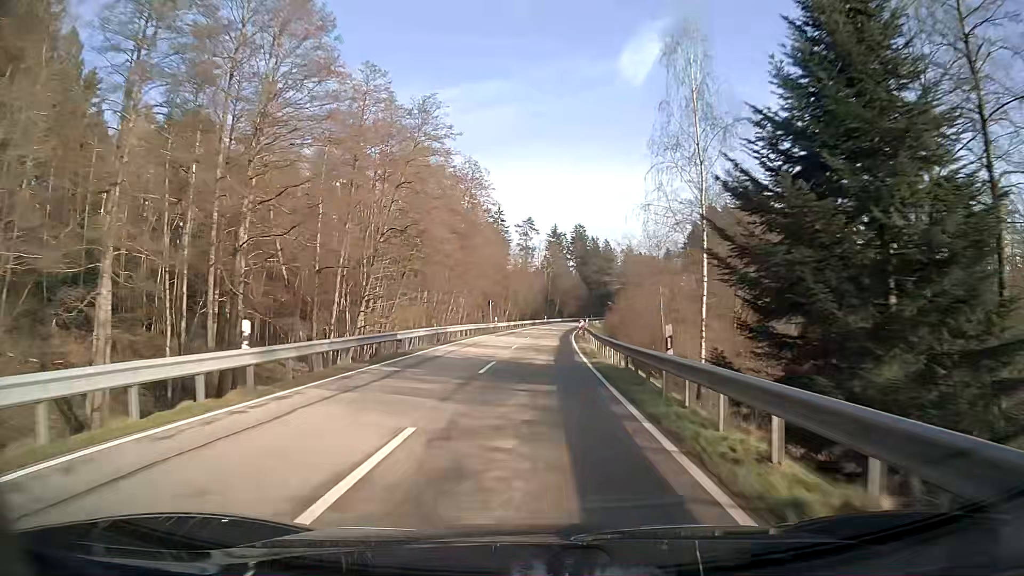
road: secondary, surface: asphalt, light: Day
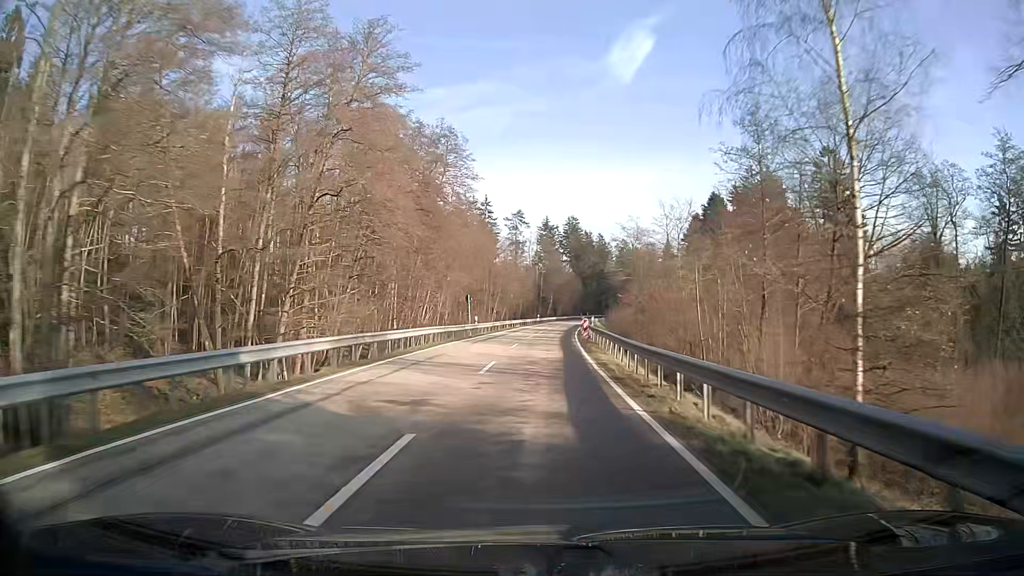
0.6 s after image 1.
(+0.1, +13.0) m; +1°
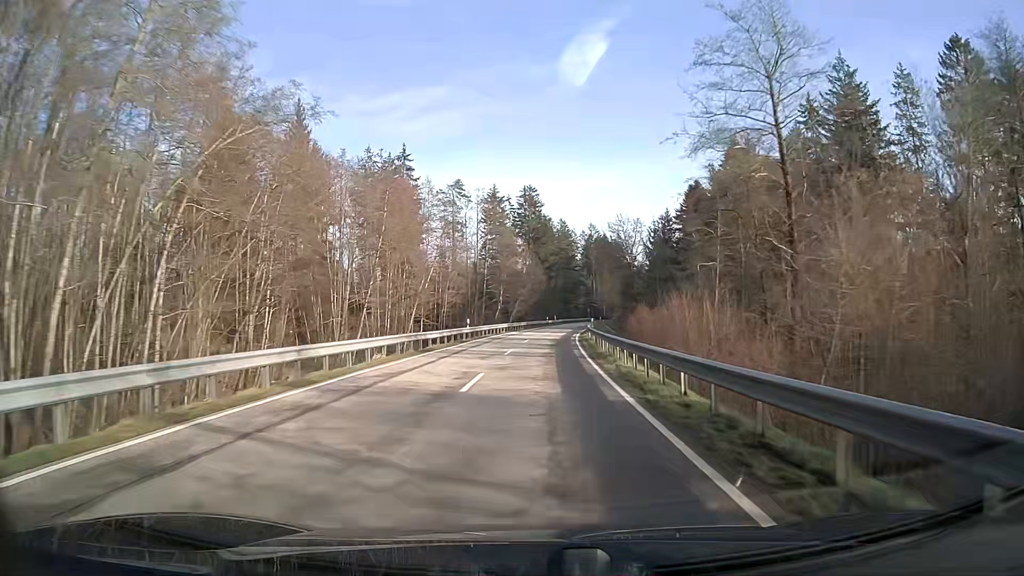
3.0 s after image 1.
(+1.7, +52.8) m; +4°
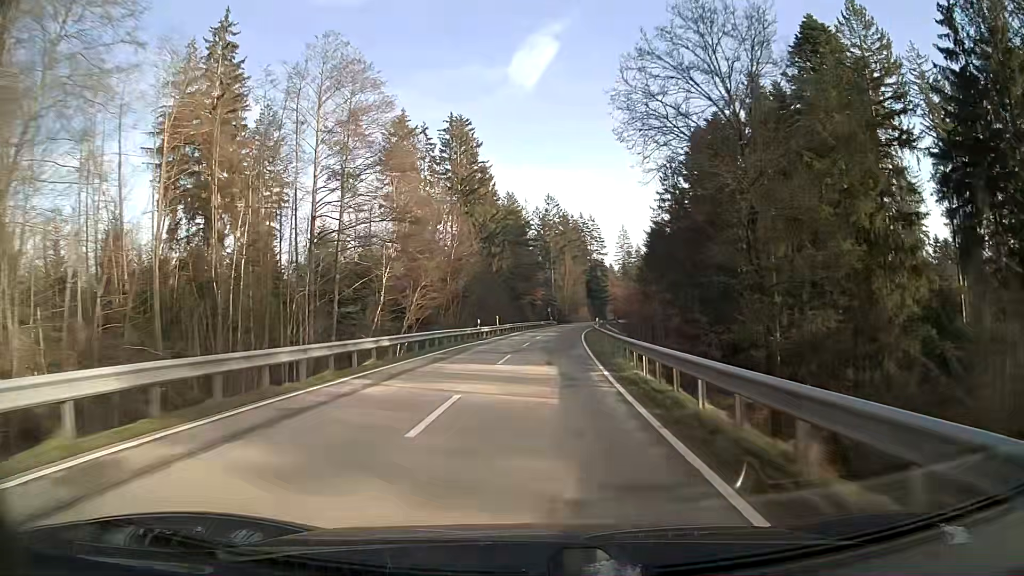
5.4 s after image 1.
(+2.0, +53.9) m; +5°
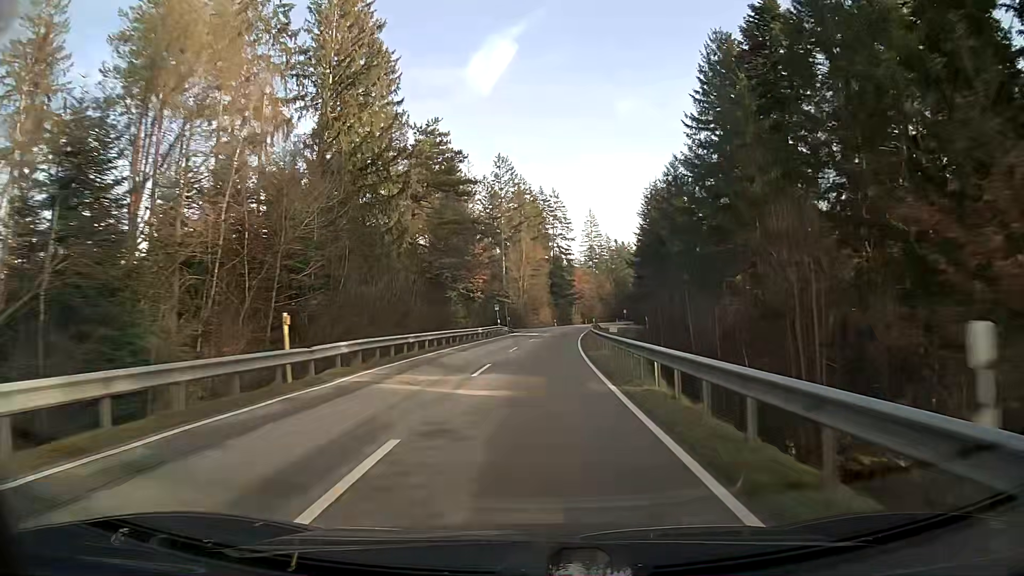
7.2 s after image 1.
(+1.4, +41.1) m; +4°
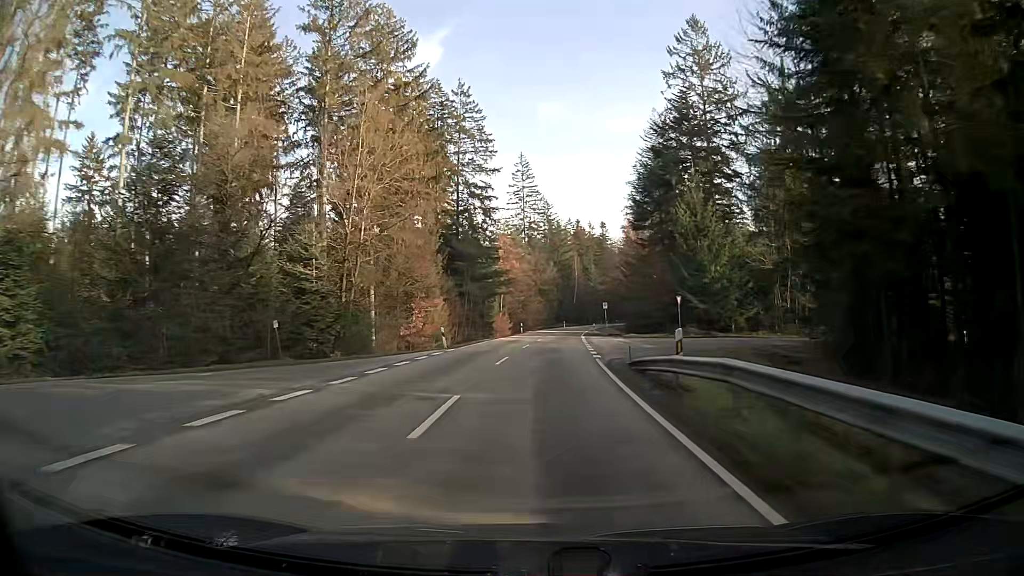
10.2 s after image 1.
(+3.9, +69.5) m; +7°
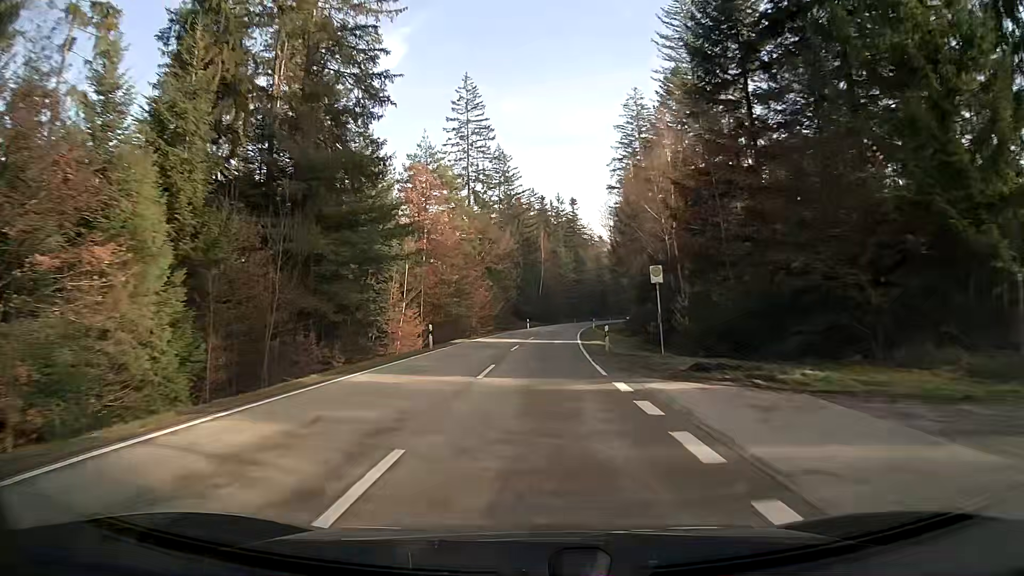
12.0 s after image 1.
(+1.4, +41.5) m; +3°
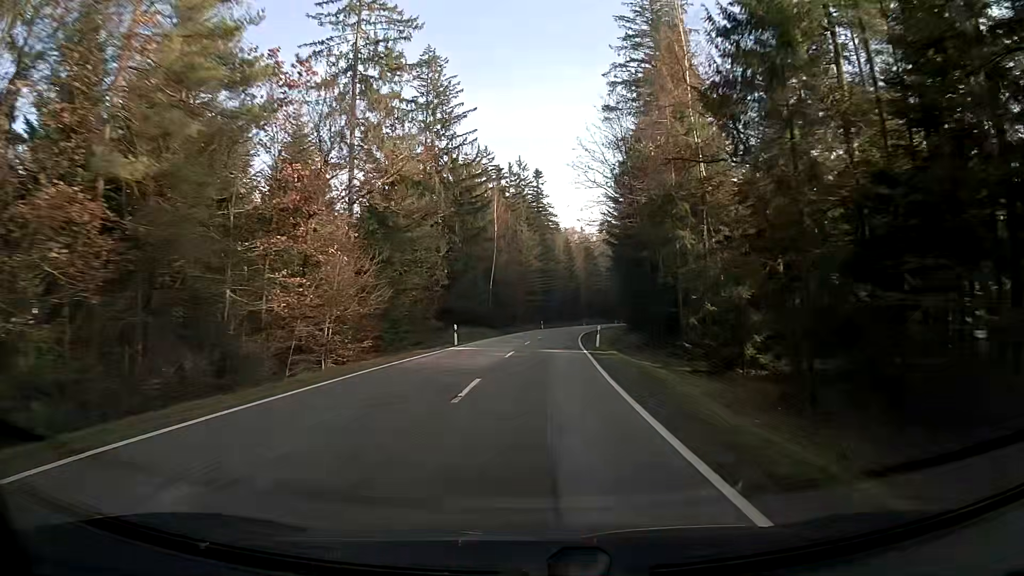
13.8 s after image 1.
(+1.6, +41.2) m; +4°
